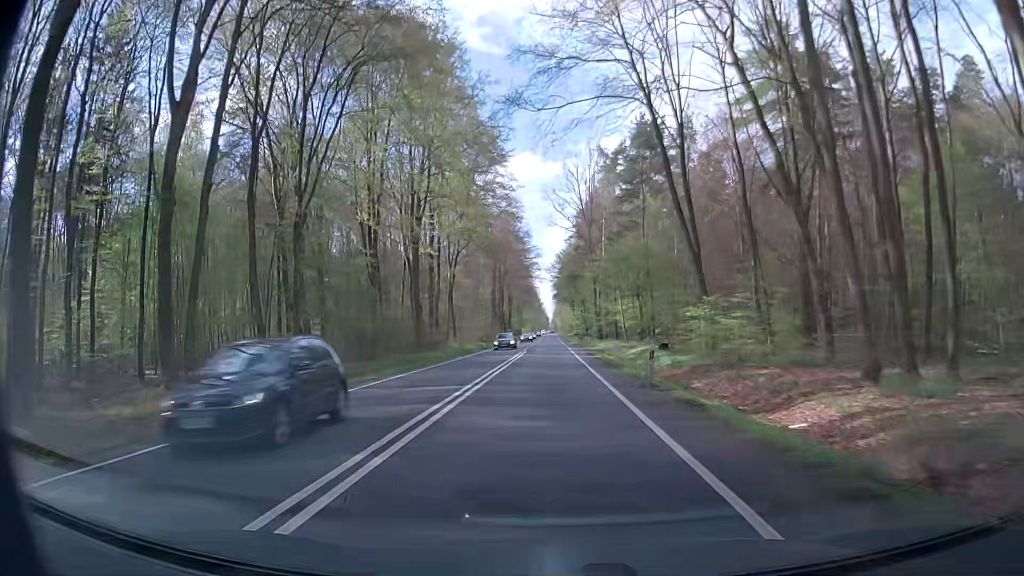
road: primary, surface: asphalt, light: Day
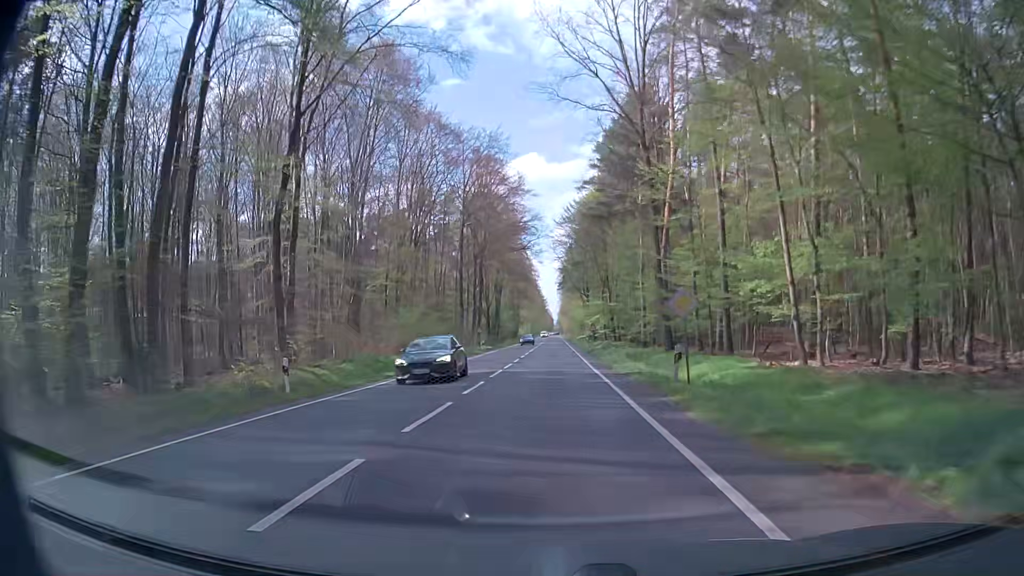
(-0.5, +53.6) m; -1°
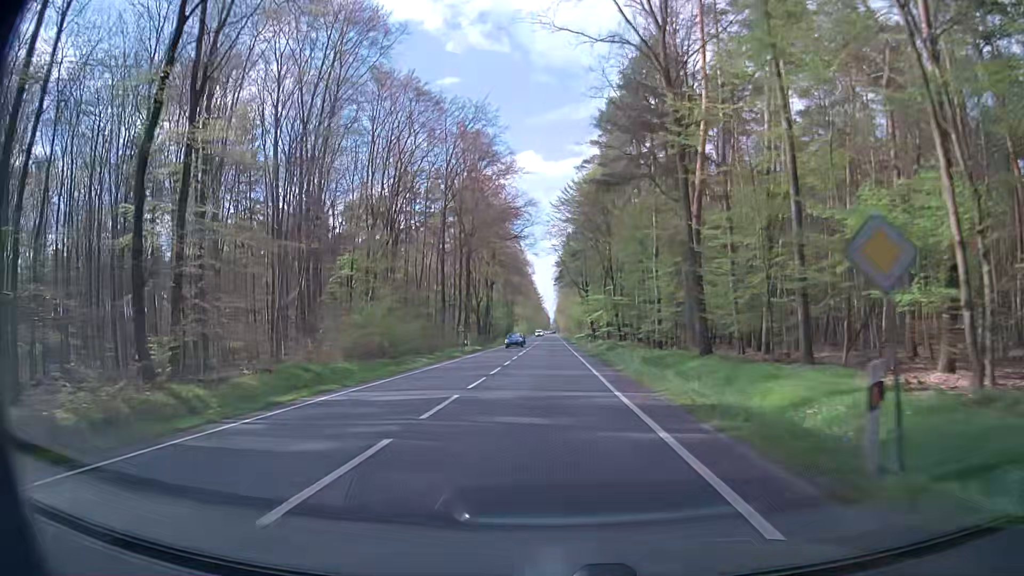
(0.0, +10.7) m; 0°
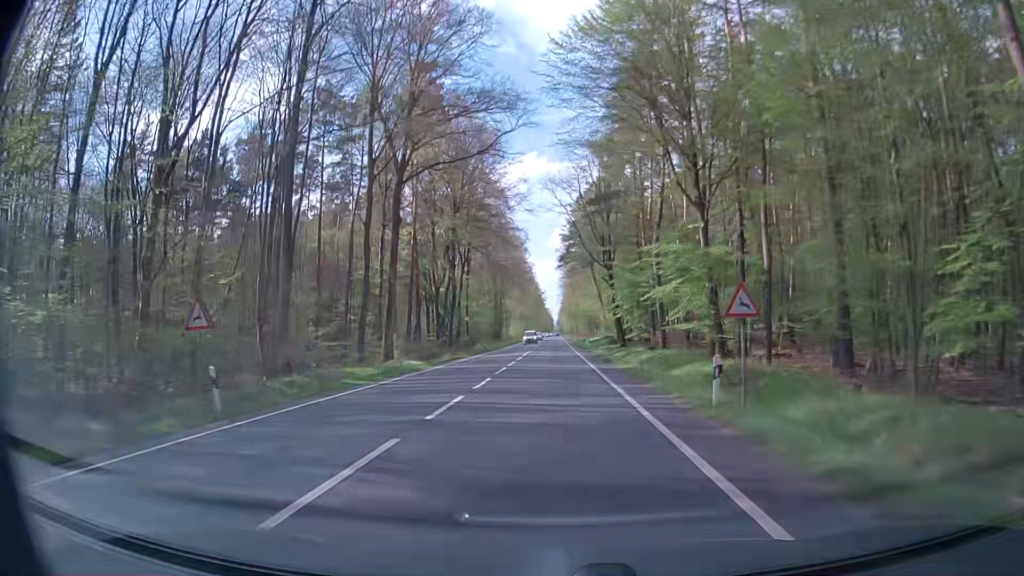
(-0.1, +43.0) m; +1°
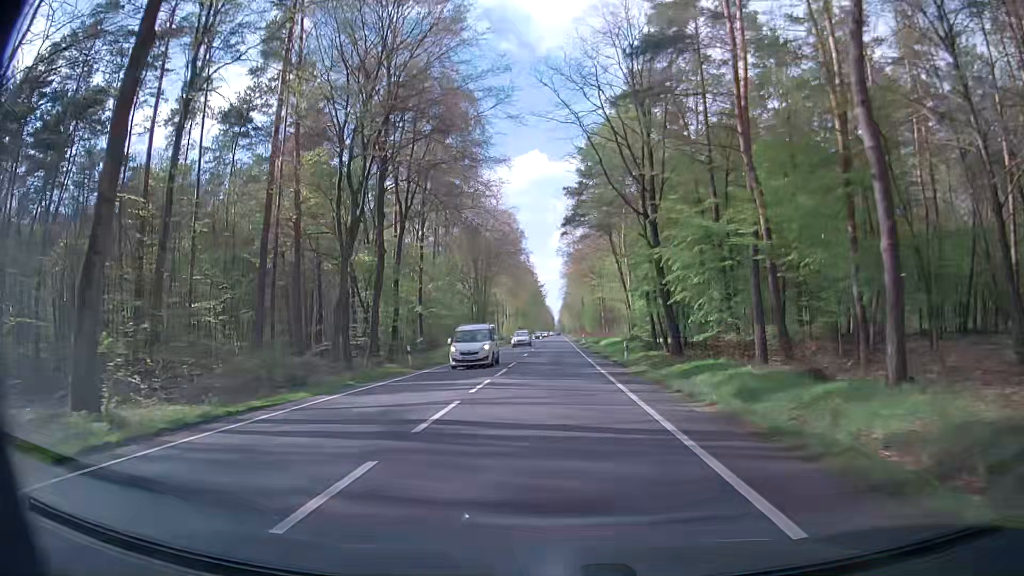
(-0.5, +32.2) m; -2°
(0, +10) (0, +20) (0, +30) (0, +40) (+1, +50) (+1, +60) (+1, +70) (+1, +80) (+1, +90) (+2, +100) m
